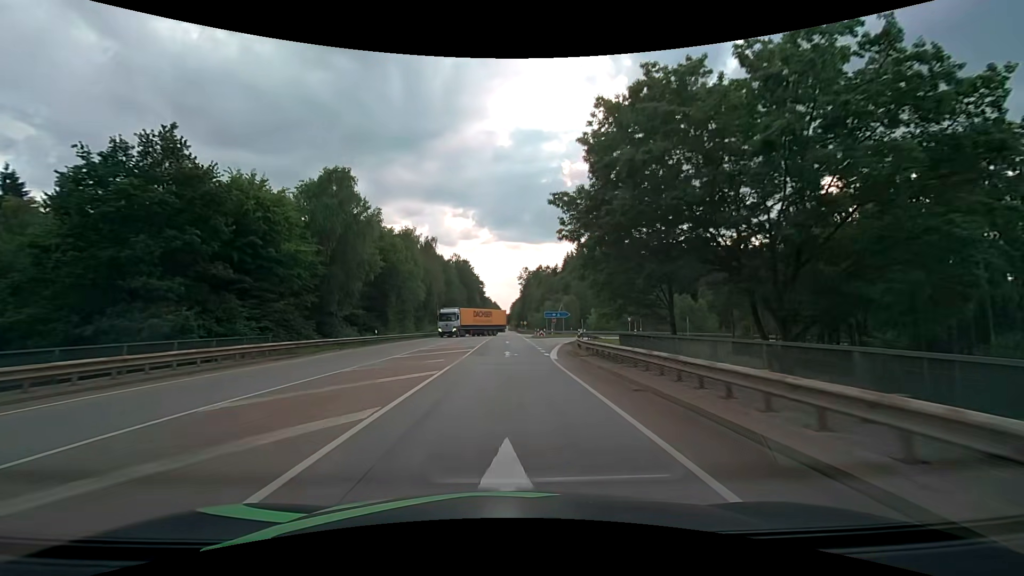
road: secondary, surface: asphalt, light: Day
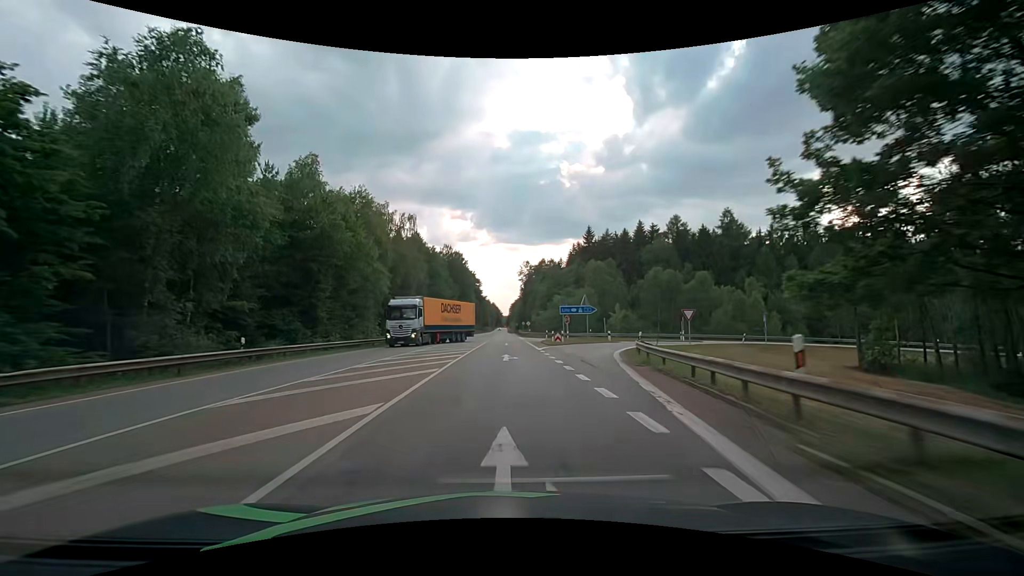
(0.0, +21.5) m; 0°
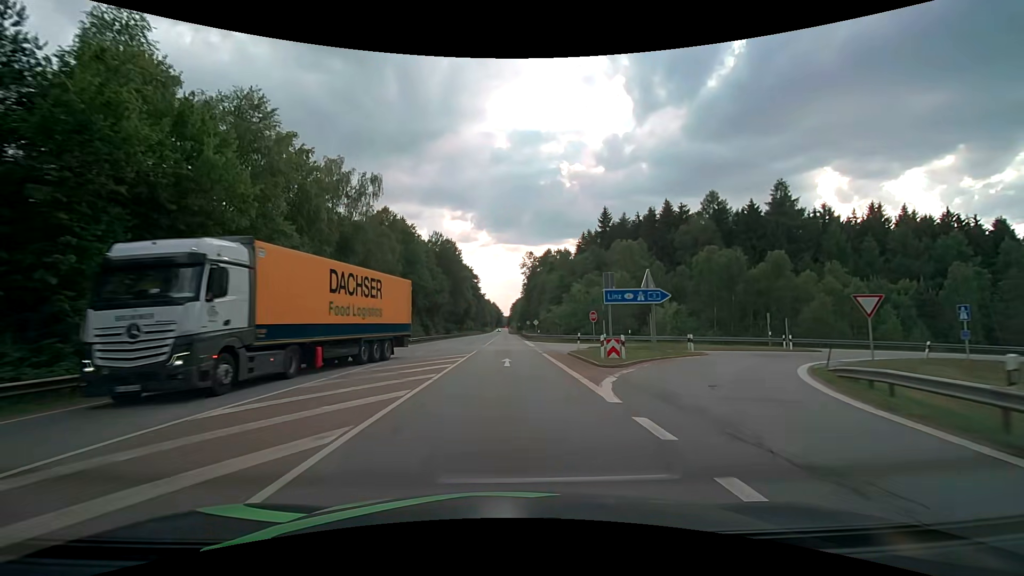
(0.0, +21.4) m; 0°
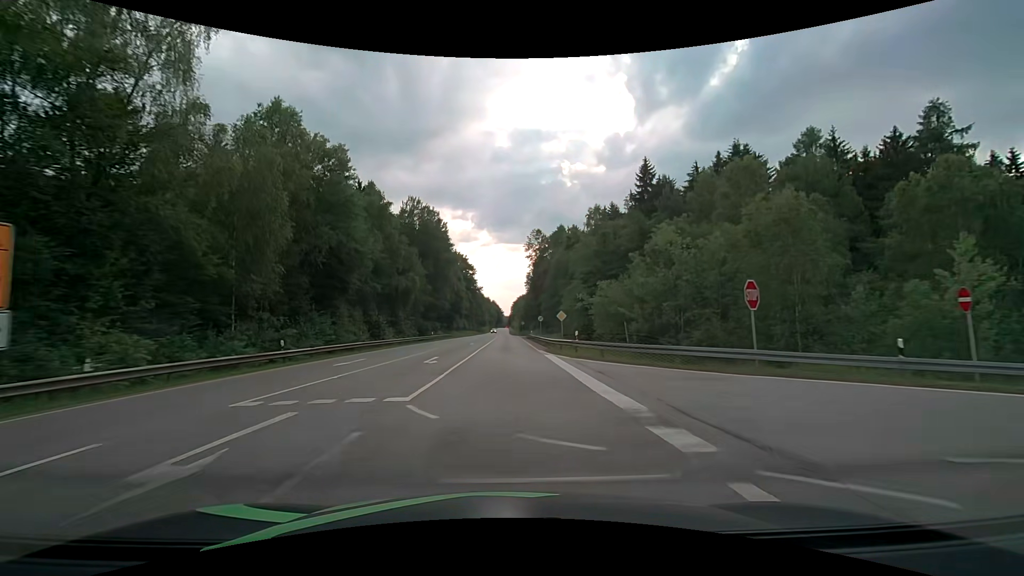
(-0.1, +32.2) m; 0°
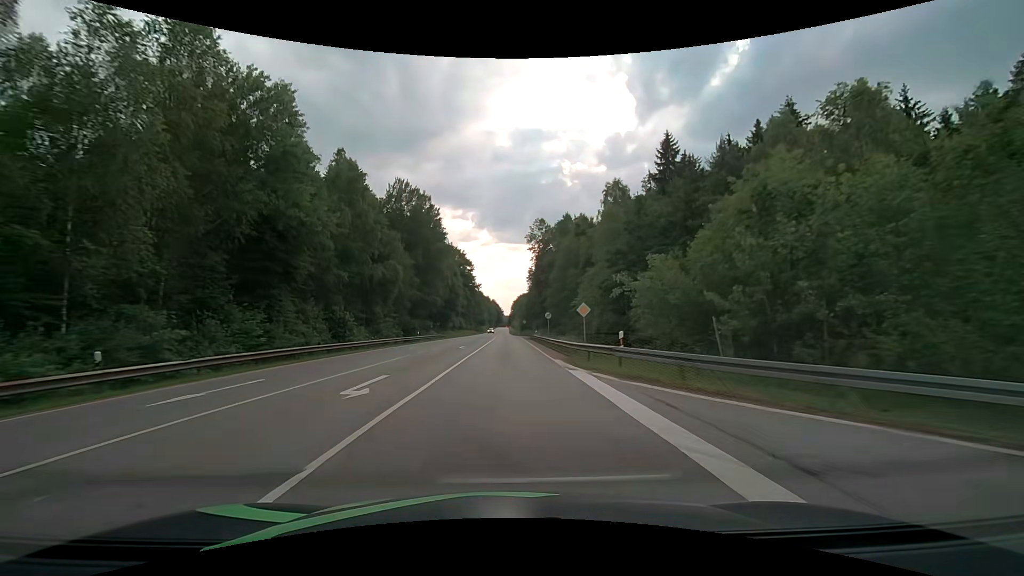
(0.0, +10.8) m; 0°
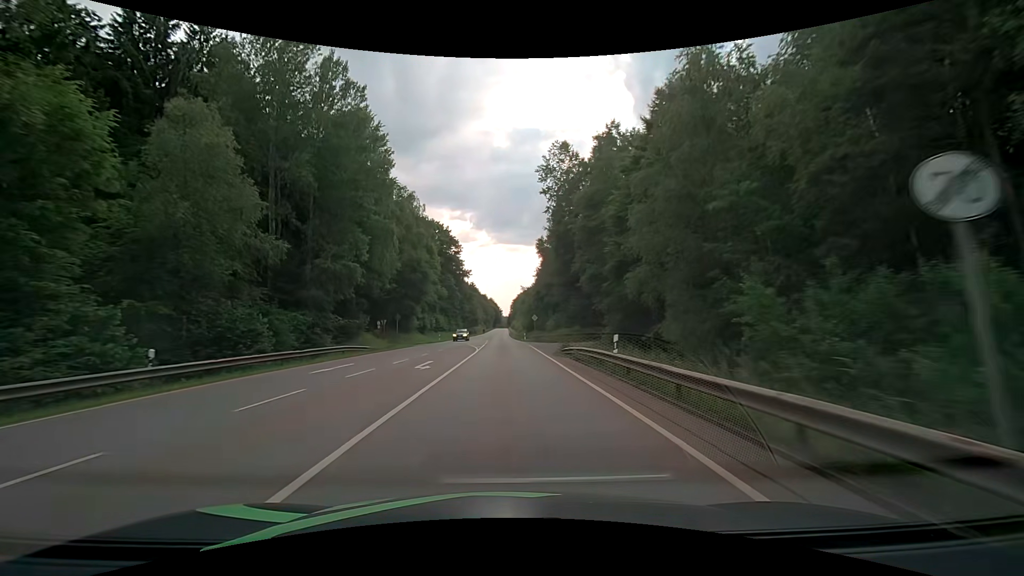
(-0.1, +43.0) m; 0°
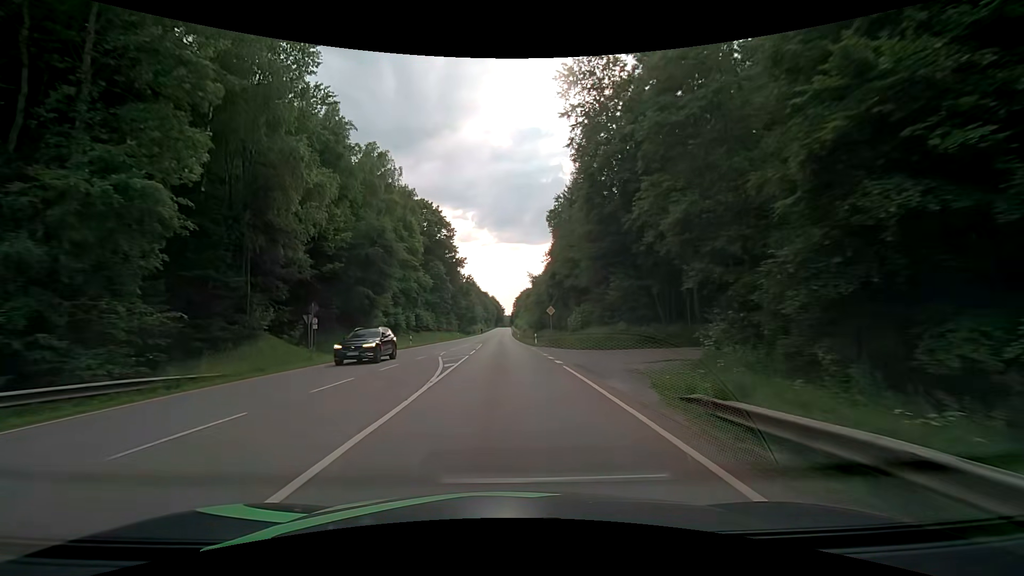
(+0.1, +21.5) m; 0°
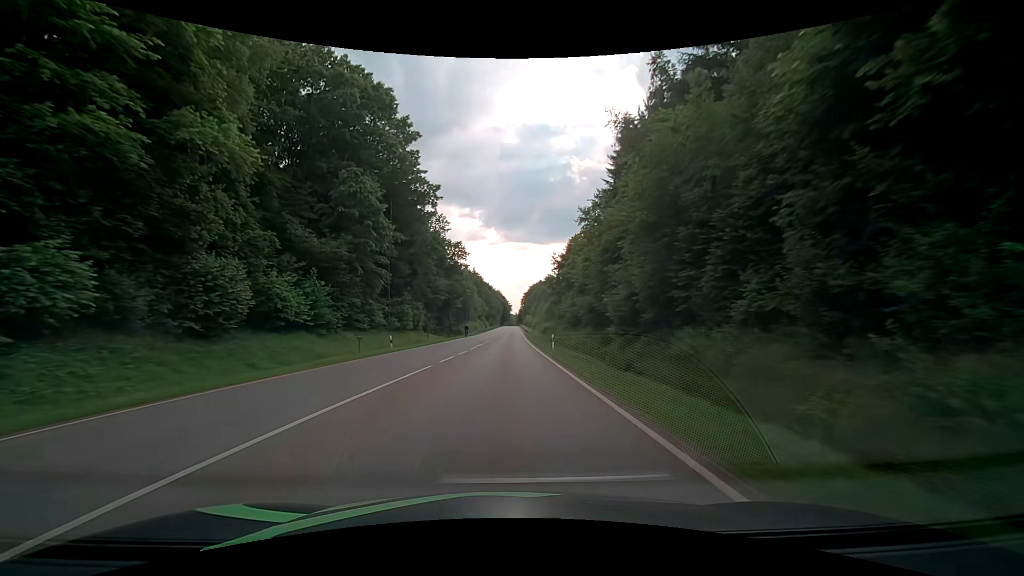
(-0.8, +53.7) m; 0°
(0, +10) (0, +20) (0, +30) (0, +40) (0, +50) (0, +60) (0, +70) (0, +80) (0, +90) (0, +100) m
